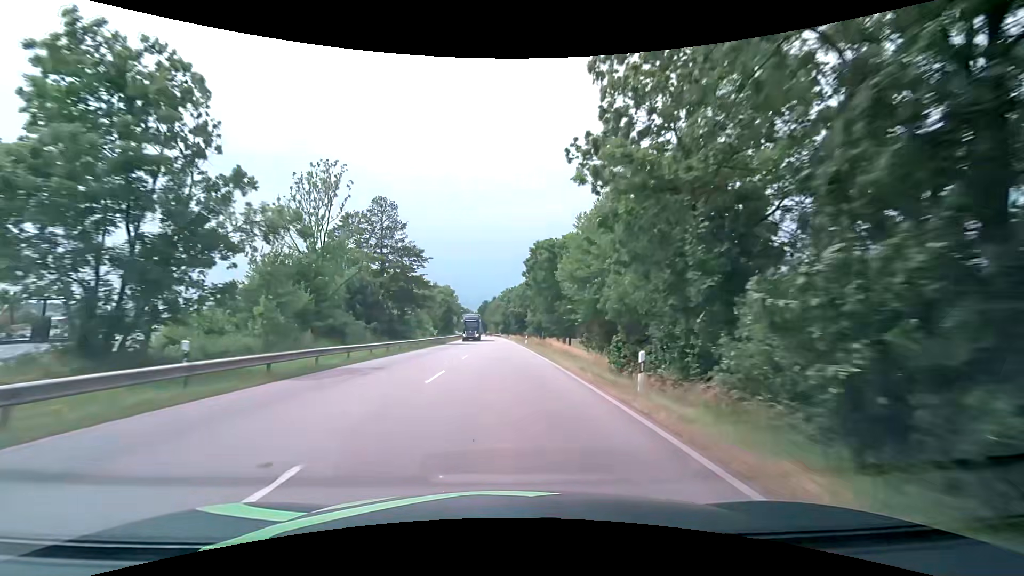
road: primary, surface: asphalt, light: Day
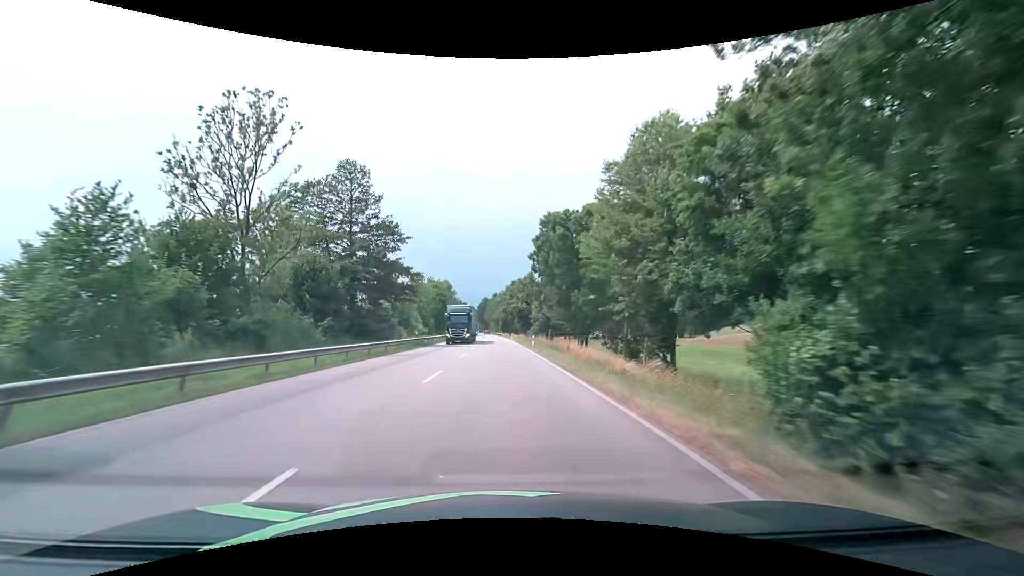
(0.0, +12.0) m; 0°
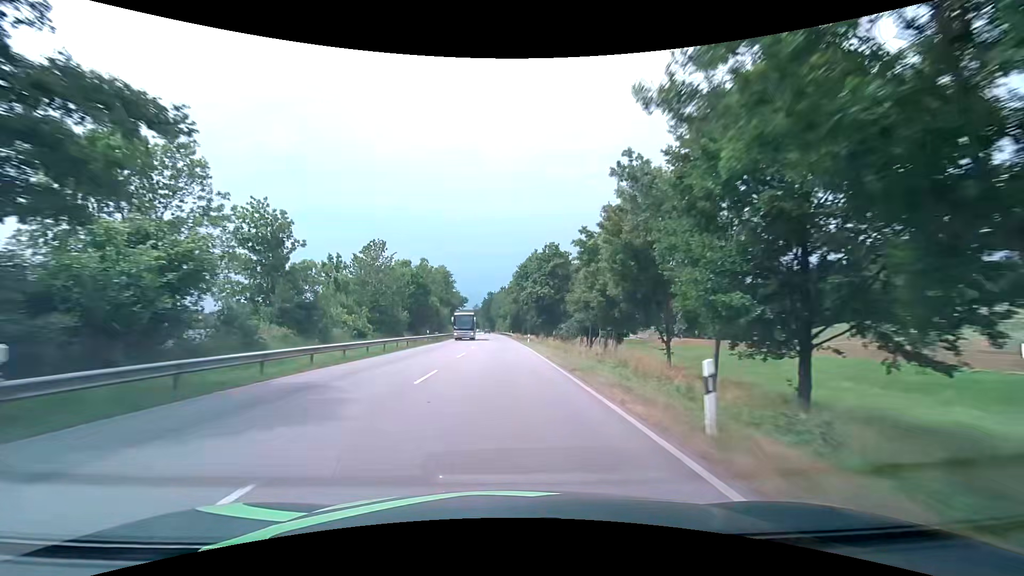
(-0.2, +36.4) m; -1°
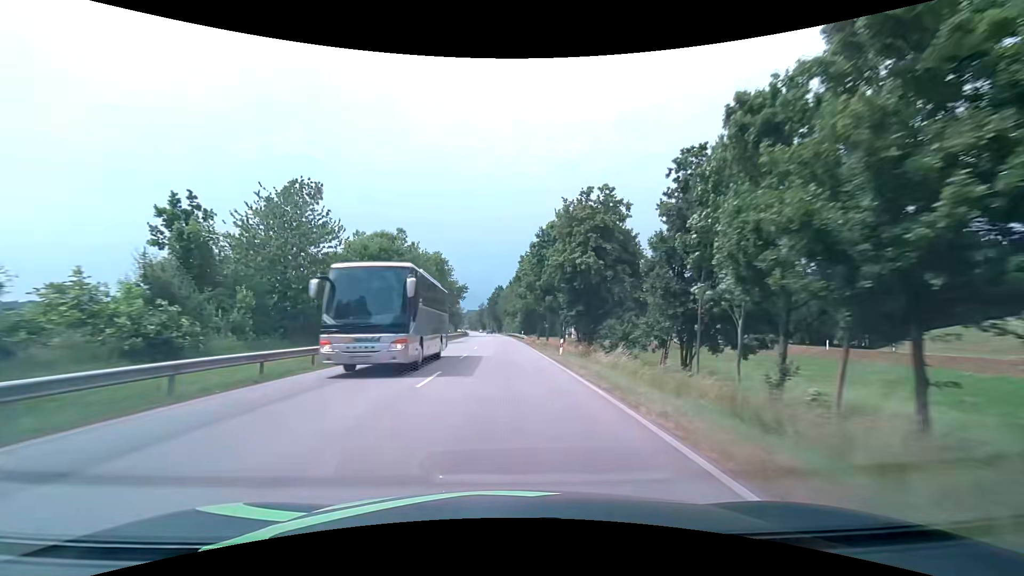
(-0.1, +24.6) m; -1°
(0, +10) (0, +20) (0, +30) (0, +40) (0, +50) (0, +60) (0, +70) (-1, +80) (-1, +90) (-1, +100) m
